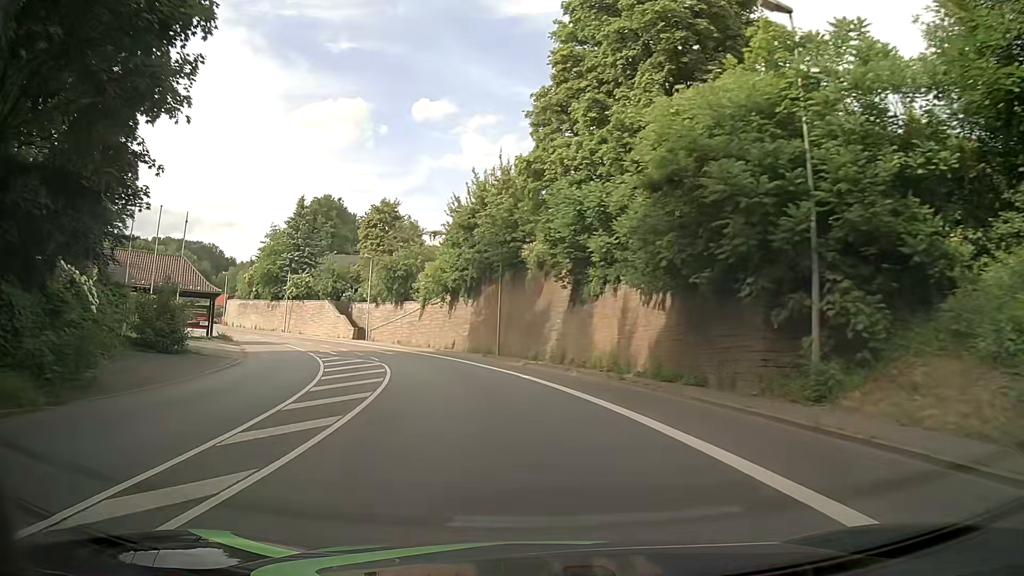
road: primary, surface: asphalt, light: Day
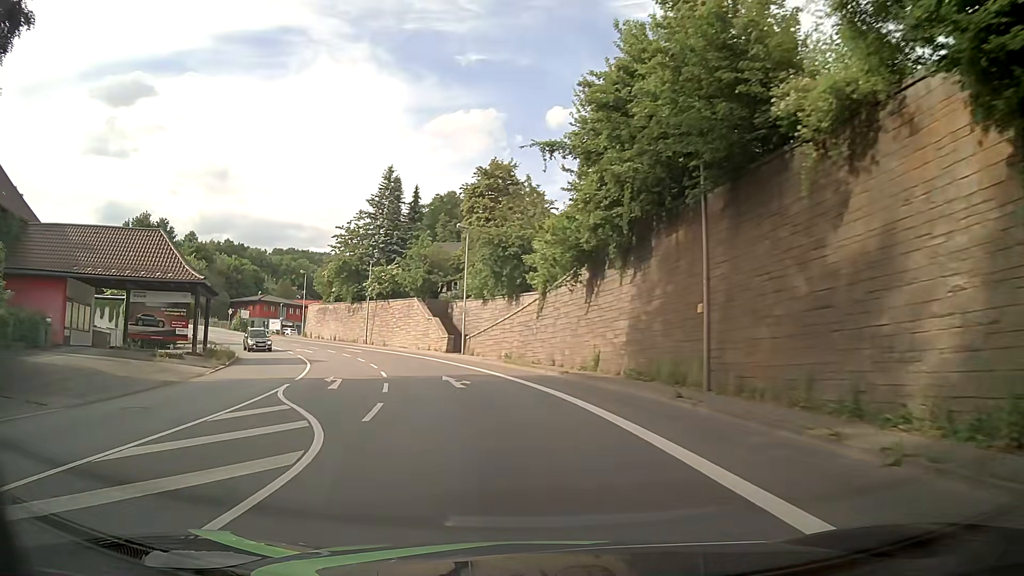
(-2.3, +22.6) m; -12°
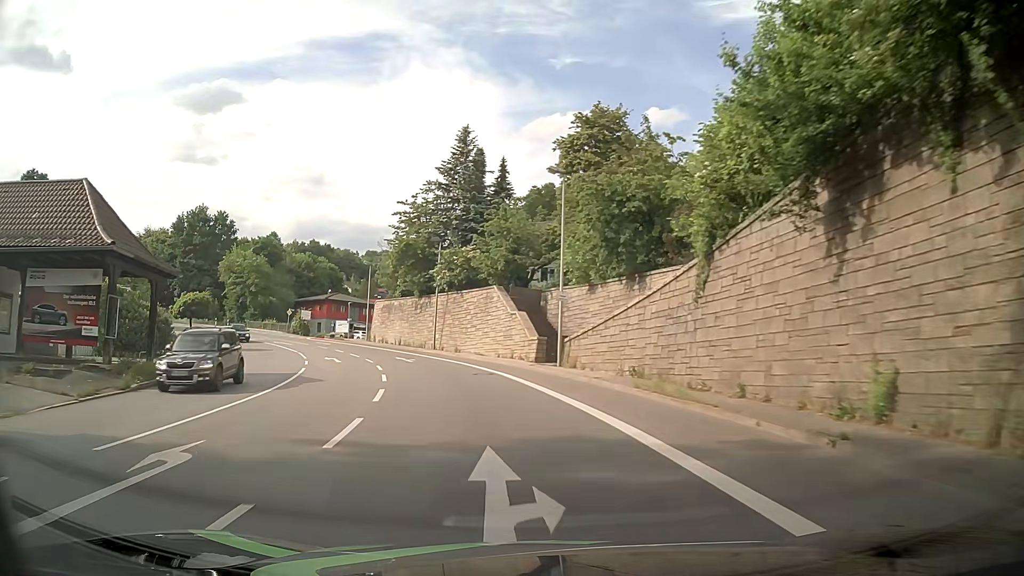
(-1.1, +15.1) m; -9°
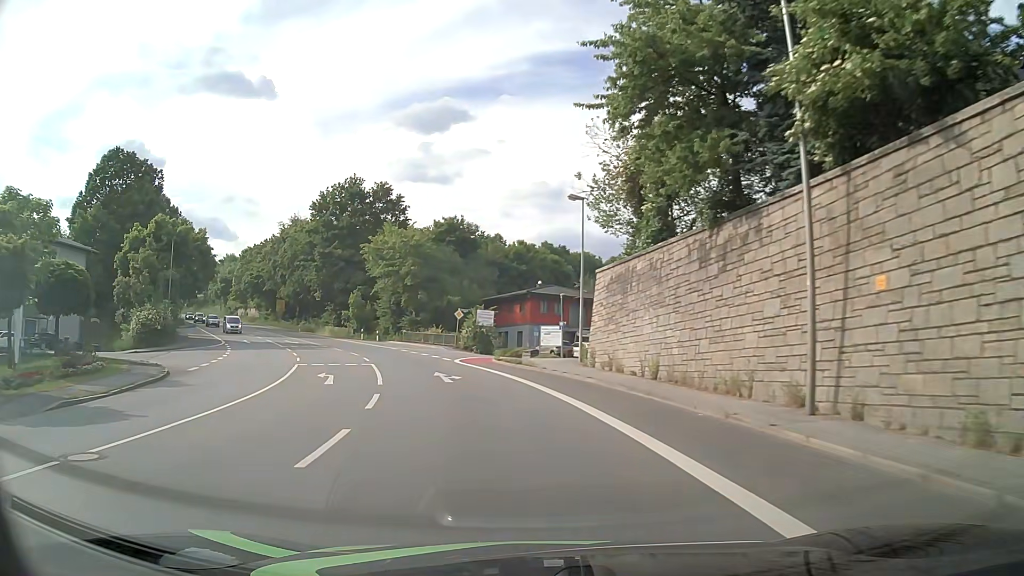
(-7.2, +37.1) m; -21°
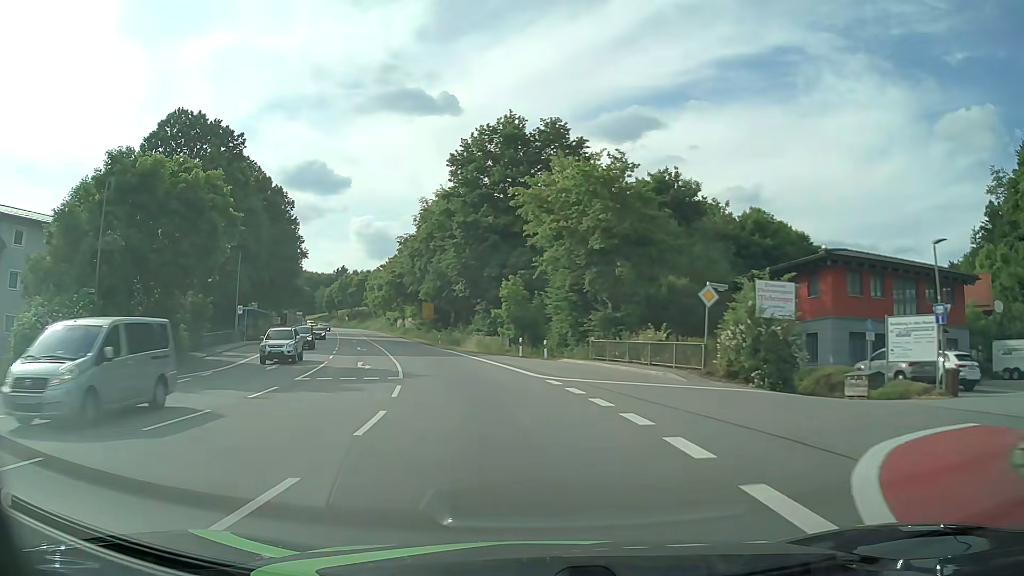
(-4.7, +29.9) m; -18°
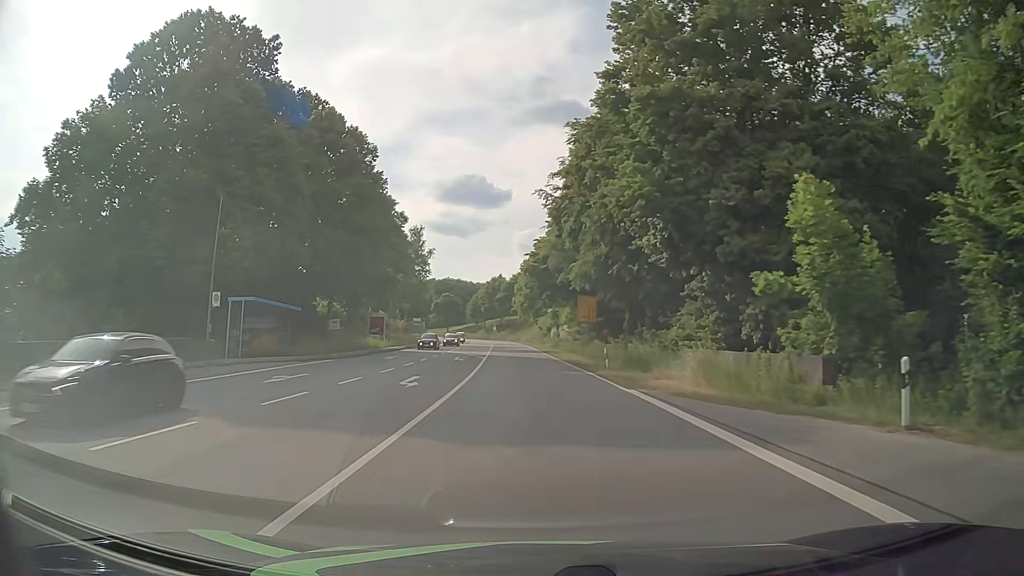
(-4.0, +30.0) m; -14°
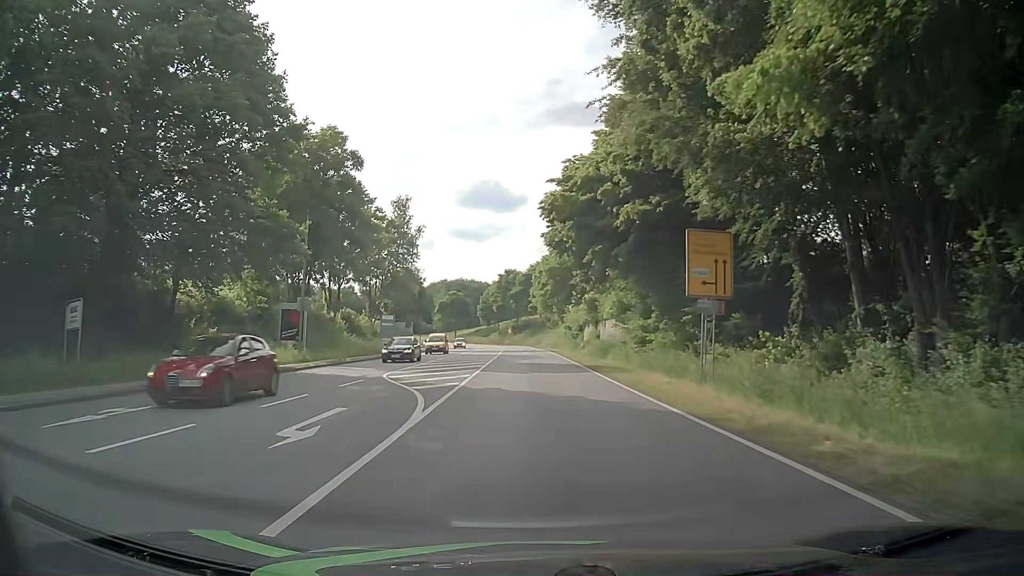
(-0.9, +30.4) m; -1°
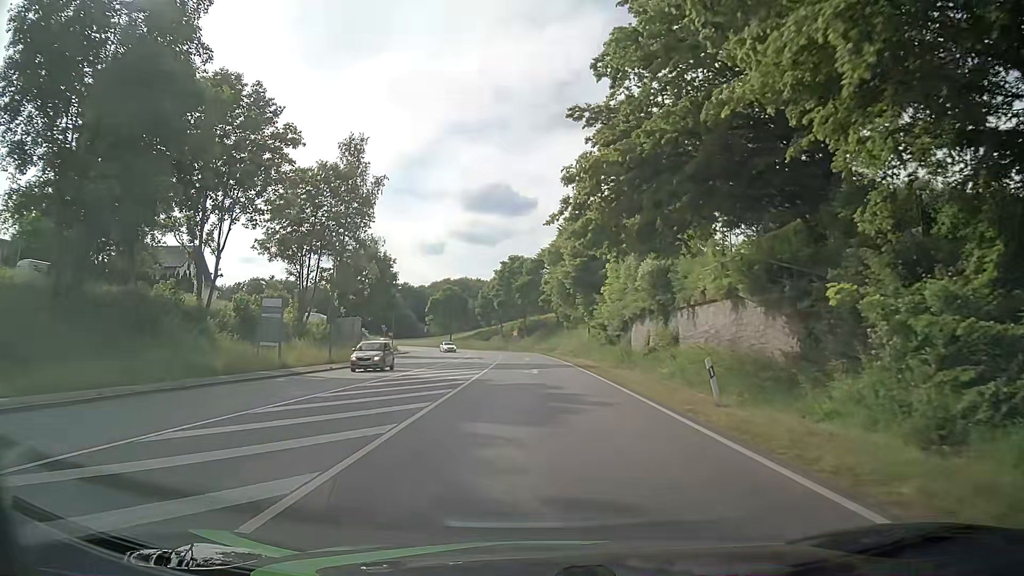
(-0.6, +30.5) m; -2°
(0, +10) (0, +20) (0, +30) (0, +40) (0, +50) (0, +60) (0, +70) (0, +80) (-2, +90) (-3, +100) m
